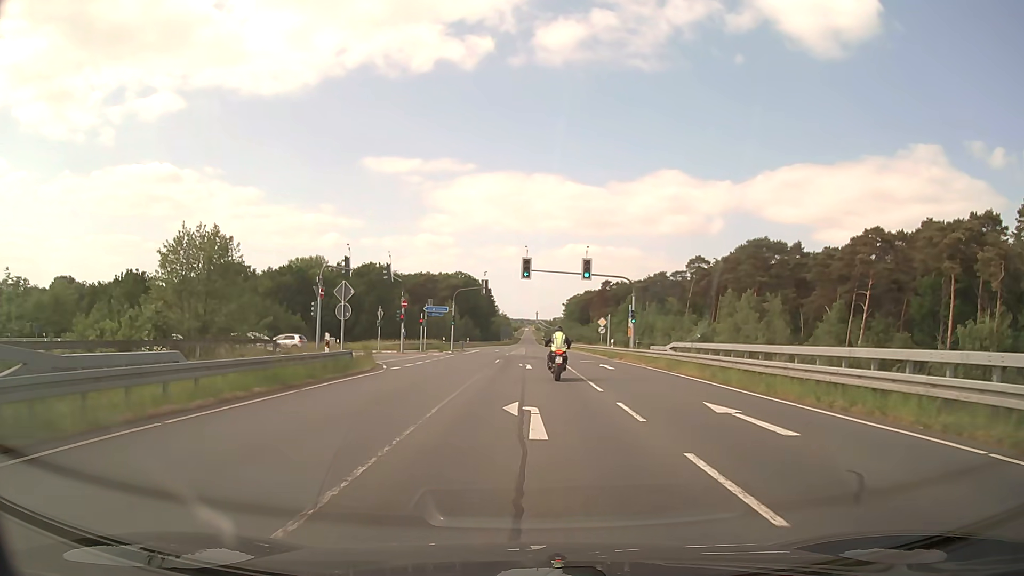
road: secondary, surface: asphalt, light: Day
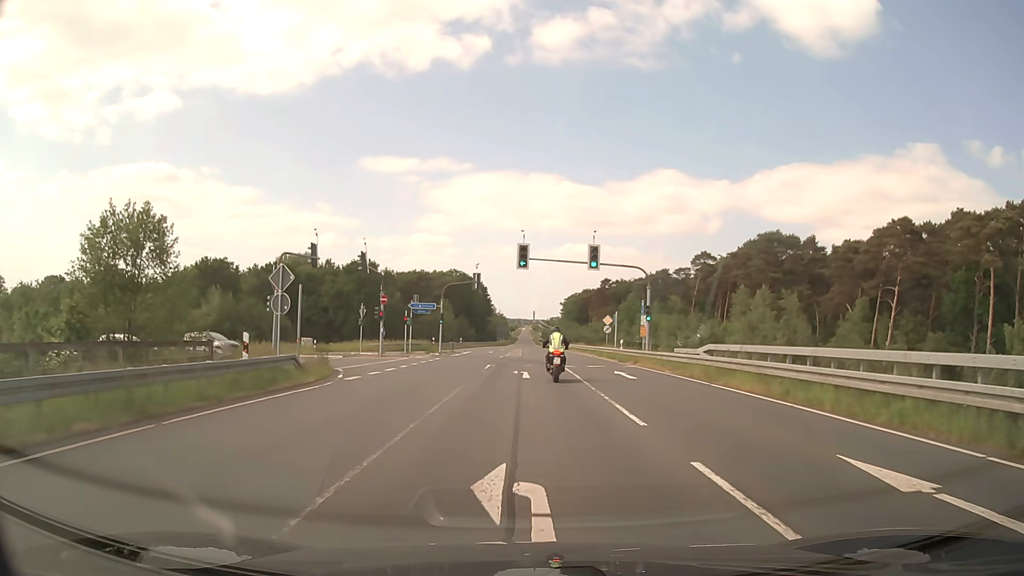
(0.0, +6.3) m; +1°
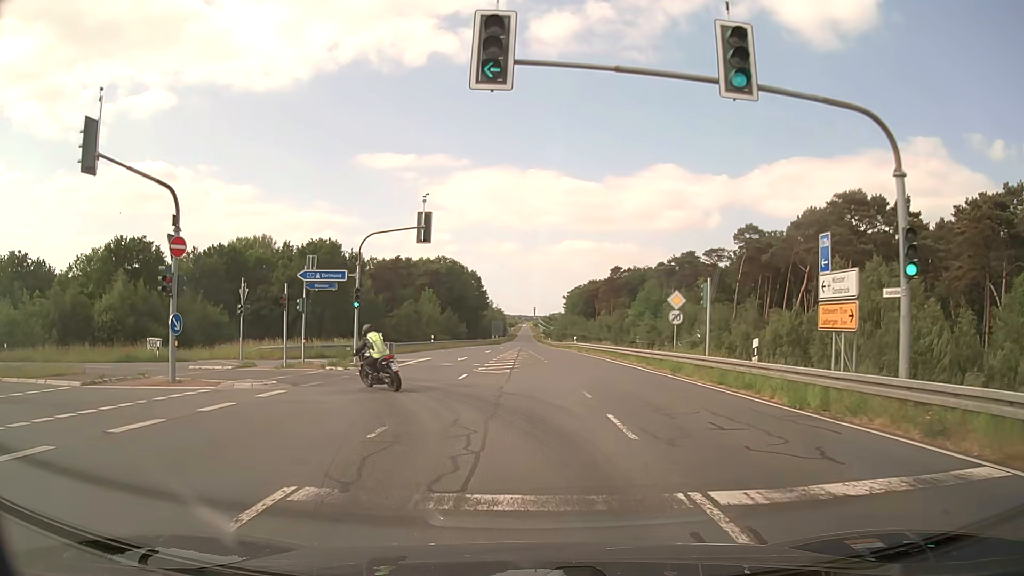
(+0.2, +26.7) m; 0°
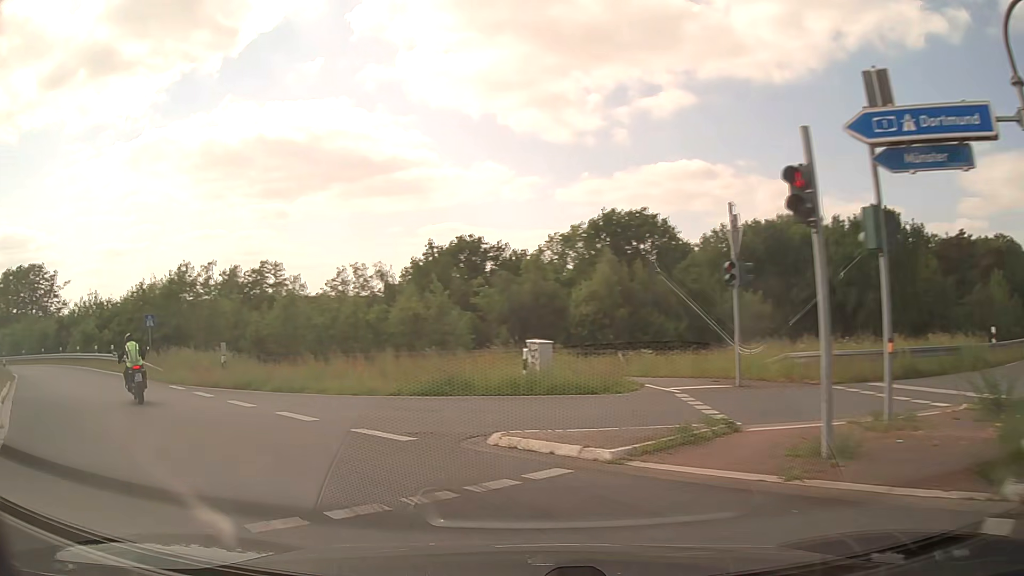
(-6.1, +20.4) m; -49°
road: motorway_link
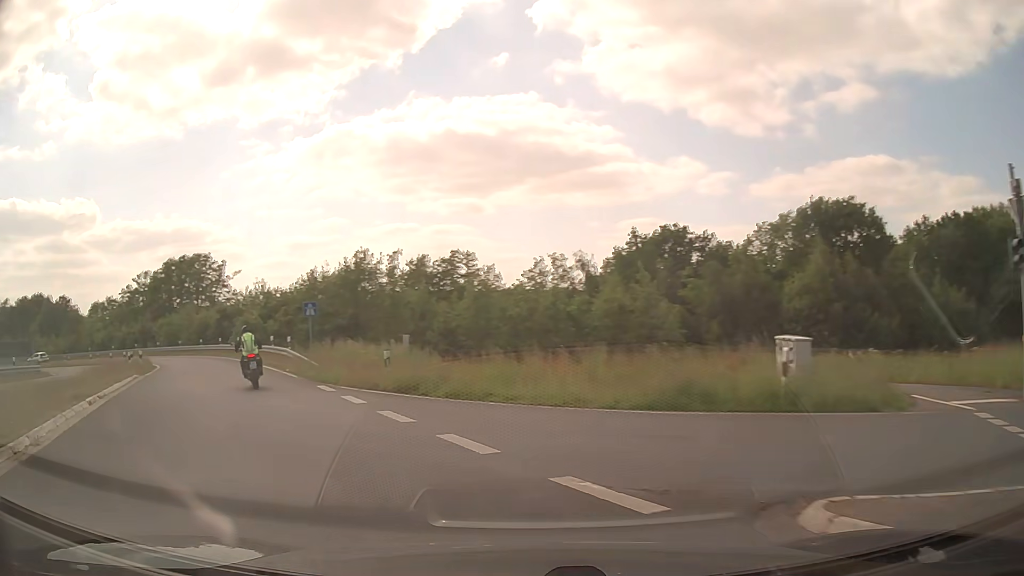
(-0.6, +4.1) m; -16°
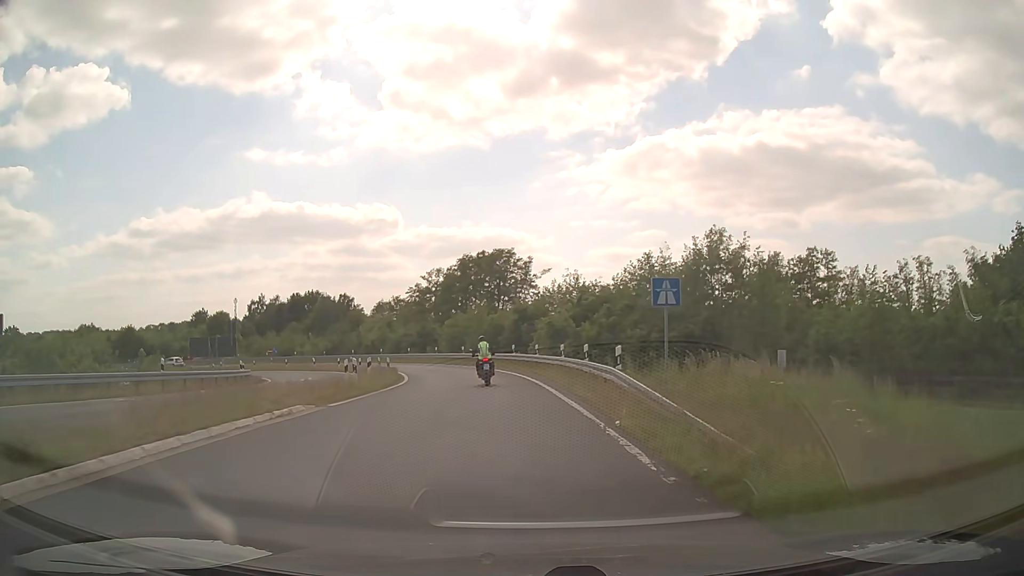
(-4.6, +14.0) m; -27°
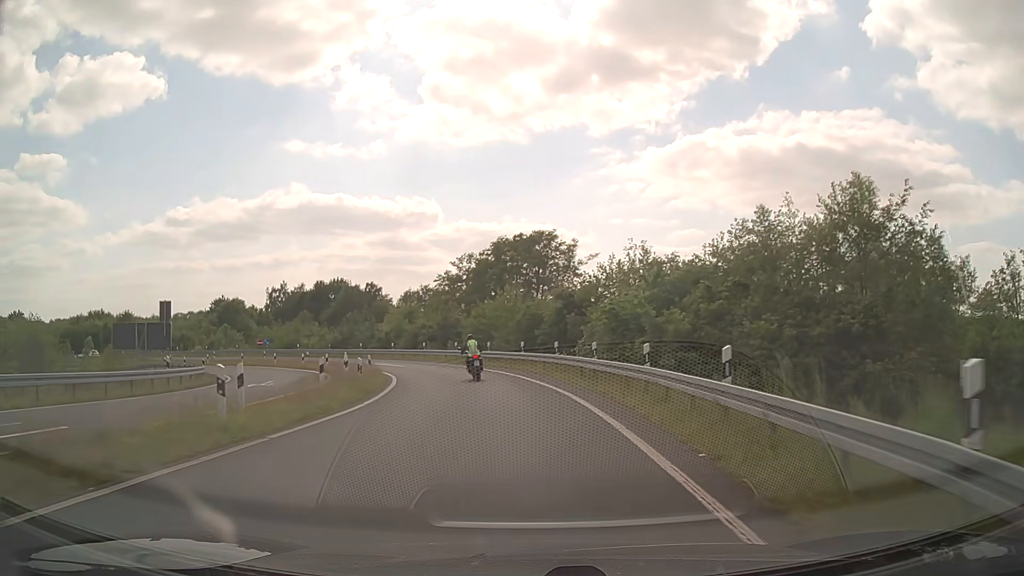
(-0.4, +12.6) m; -3°
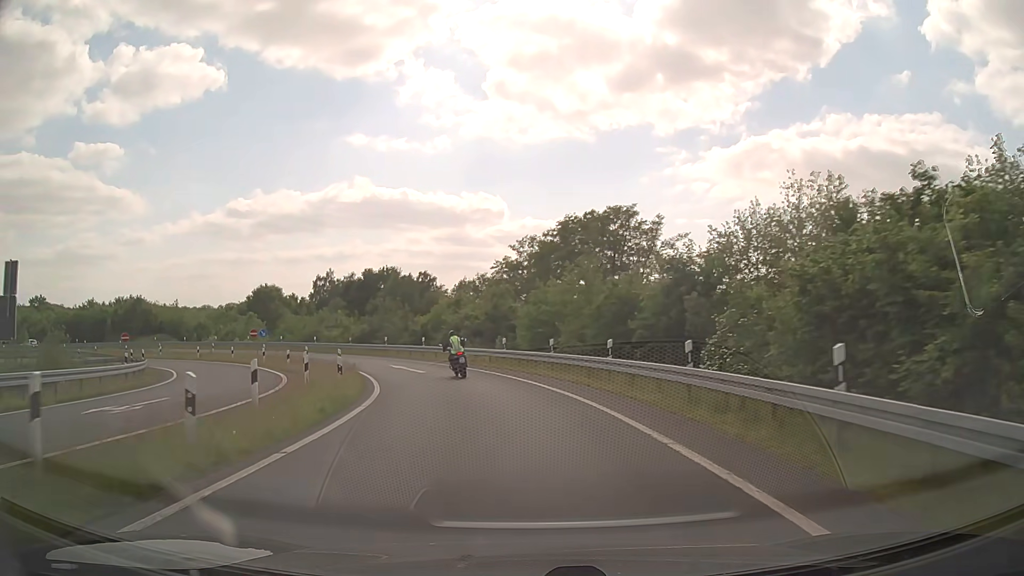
(-0.6, +14.3) m; -5°
(0, +10) (-2, +20) (-5, +29) (-10, +38) (-15, +46) (-22, +54) (-30, +59) (-39, +64) (-49, +68) (-58, +70) m
